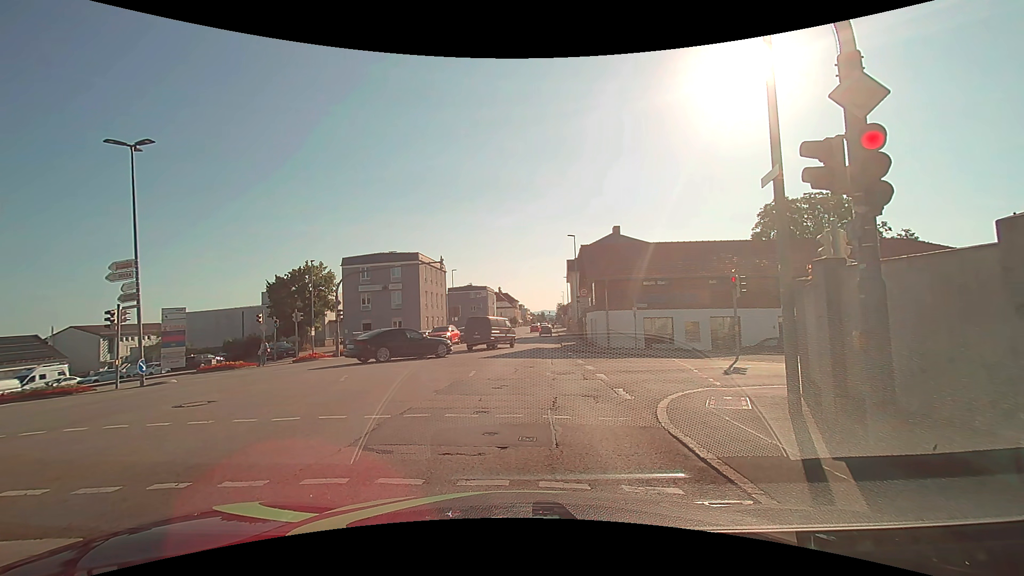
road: tertiary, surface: asphalt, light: Day
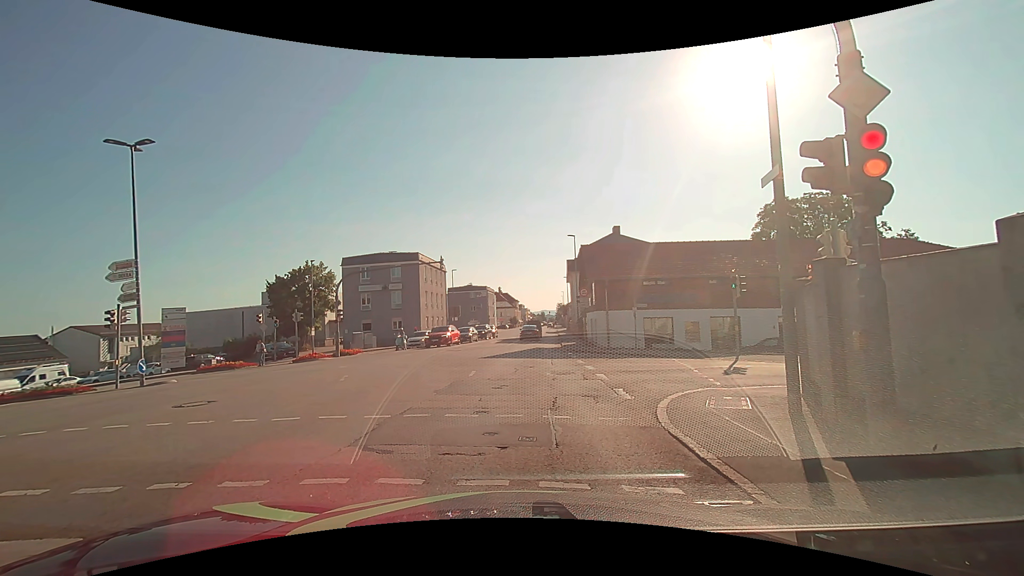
(0.0, 0.0) m; 0°
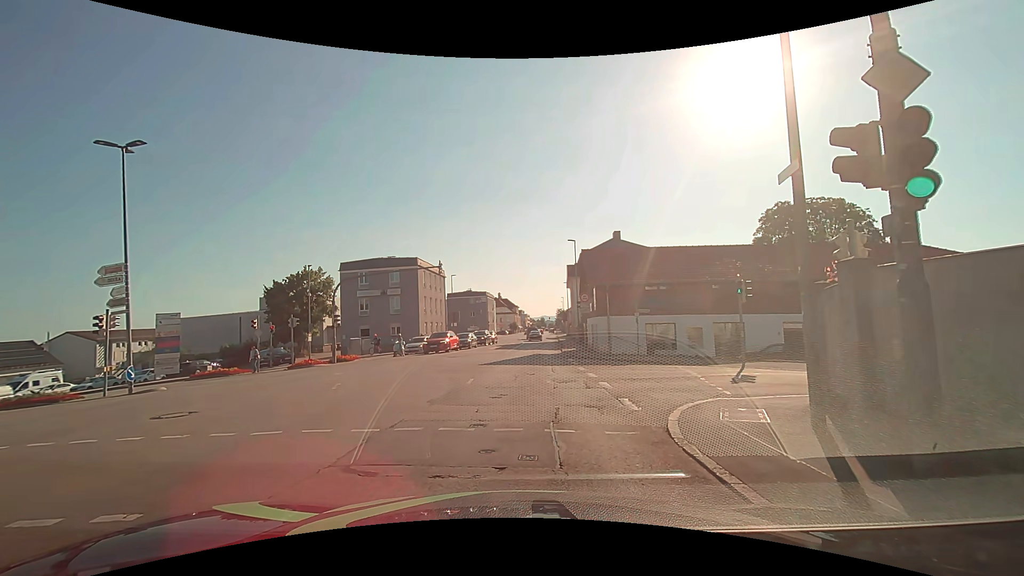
(0.0, +0.7) m; +2°
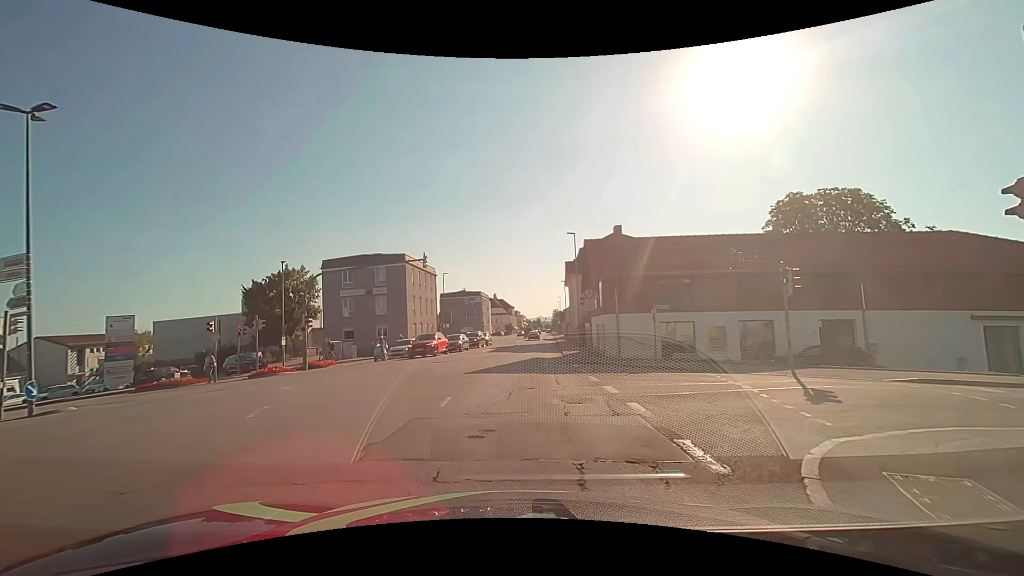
(0.0, +4.2) m; 0°
(0, +10) (0, +20) (+1, +30) (+1, +40) (+1, +50) (+1, +60) (+1, +70) (+1, +80) (+1, +90) (+1, +100) m
